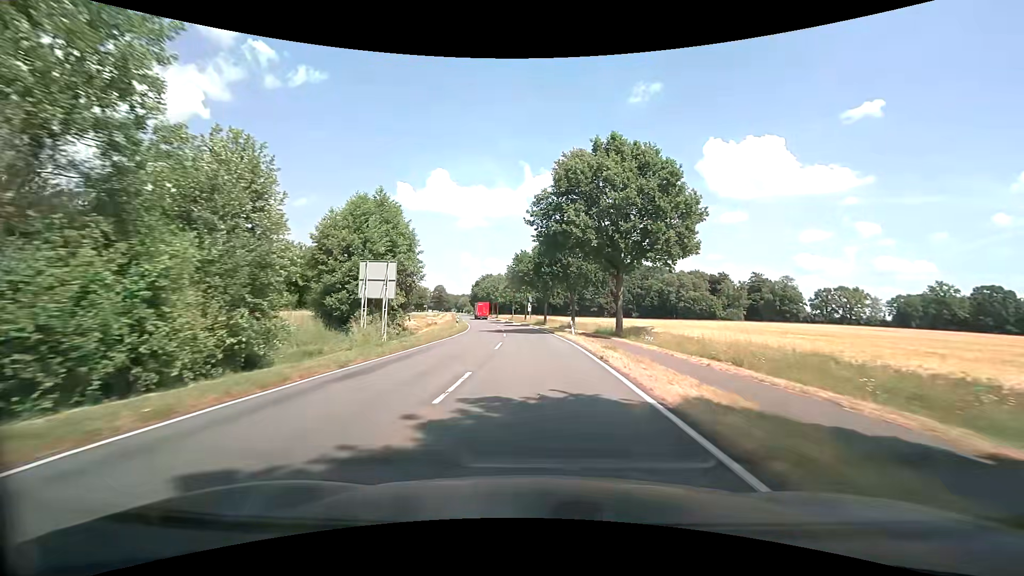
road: secondary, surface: asphalt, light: Day
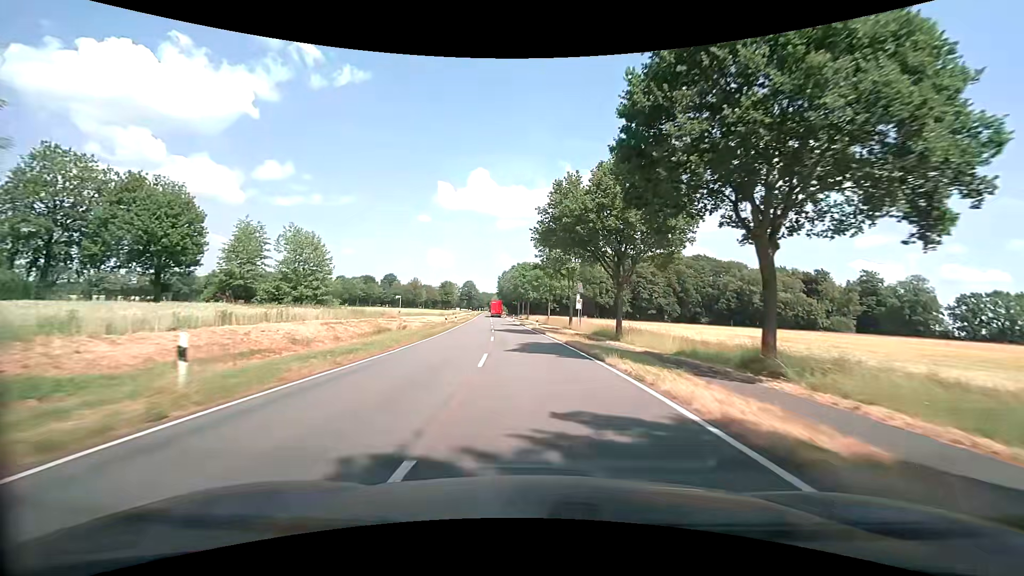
(-1.5, +43.2) m; -5°
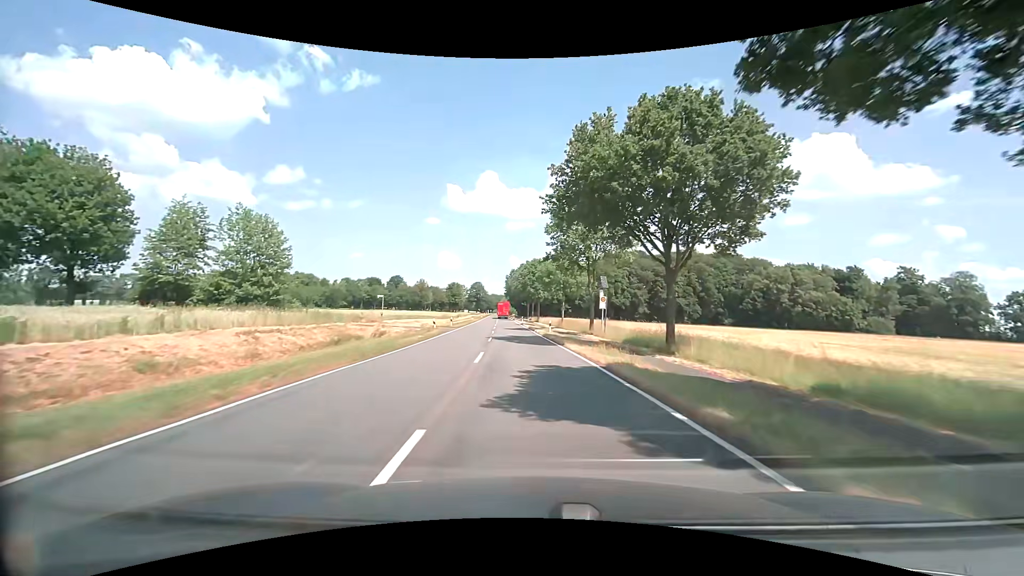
(0.0, +10.8) m; 0°
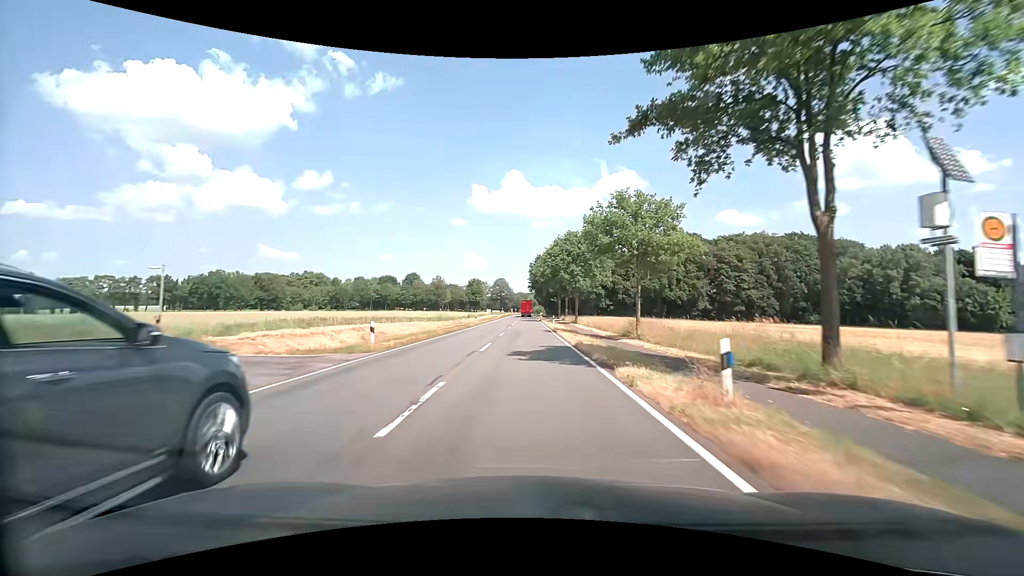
(-1.1, +32.4) m; -3°
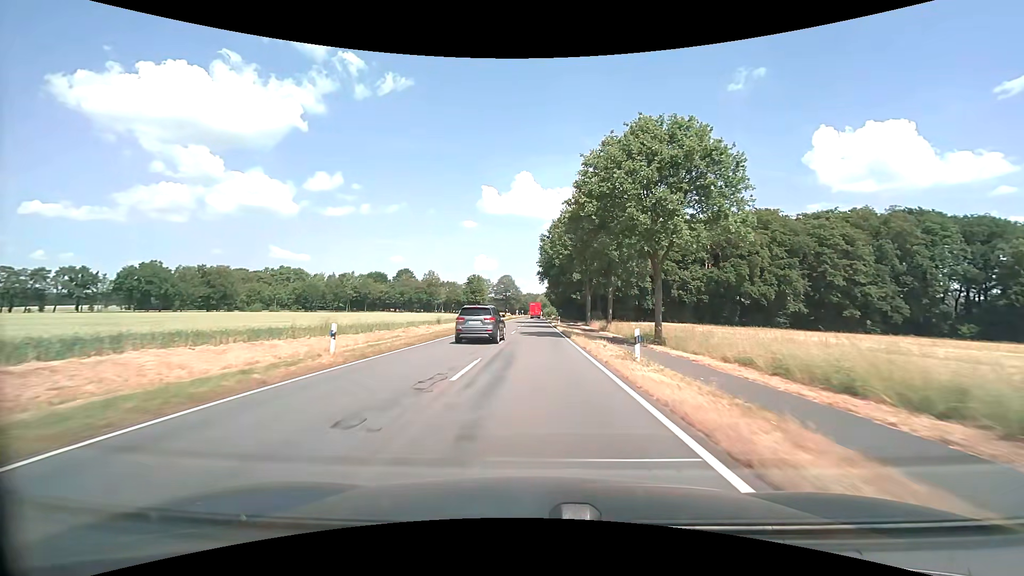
(-0.5, +43.2) m; -1°
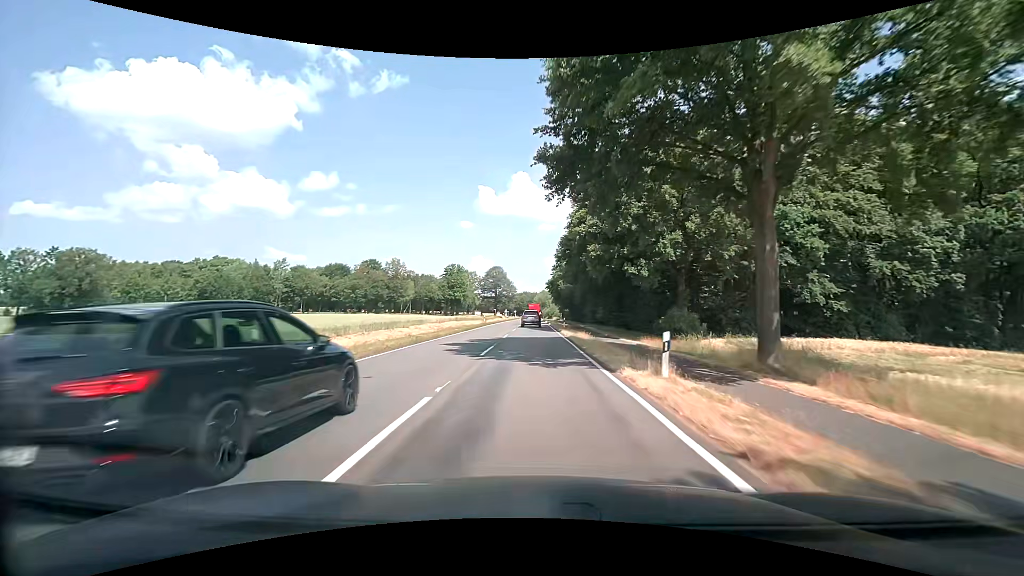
(+0.2, +53.7) m; 0°
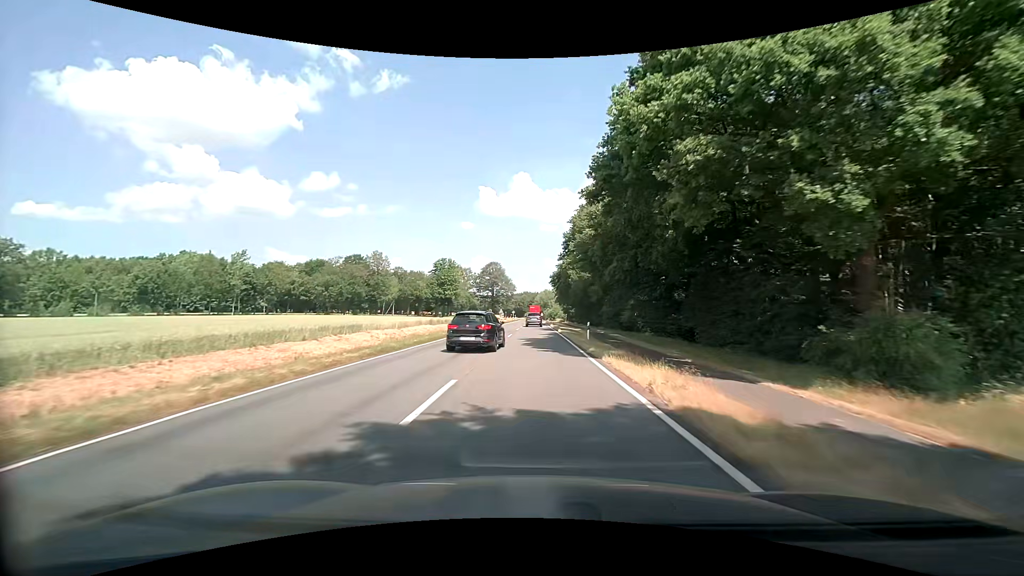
(-0.1, +21.5) m; 0°
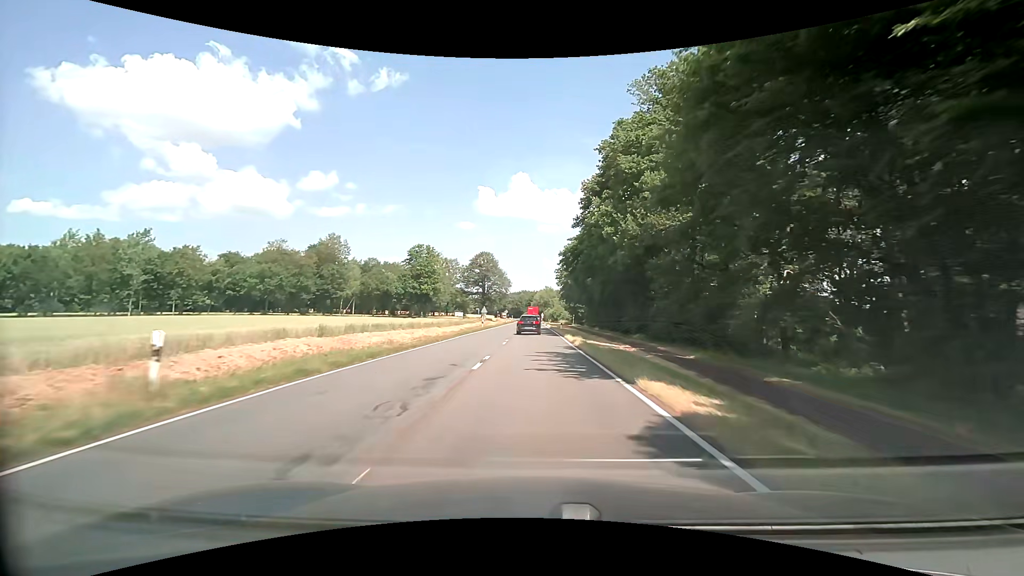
(-0.1, +32.2) m; 0°
(0, +10) (0, +20) (0, +30) (0, +40) (0, +50) (0, +60) (0, +70) (0, +80) (0, +90) (+1, +100) m
